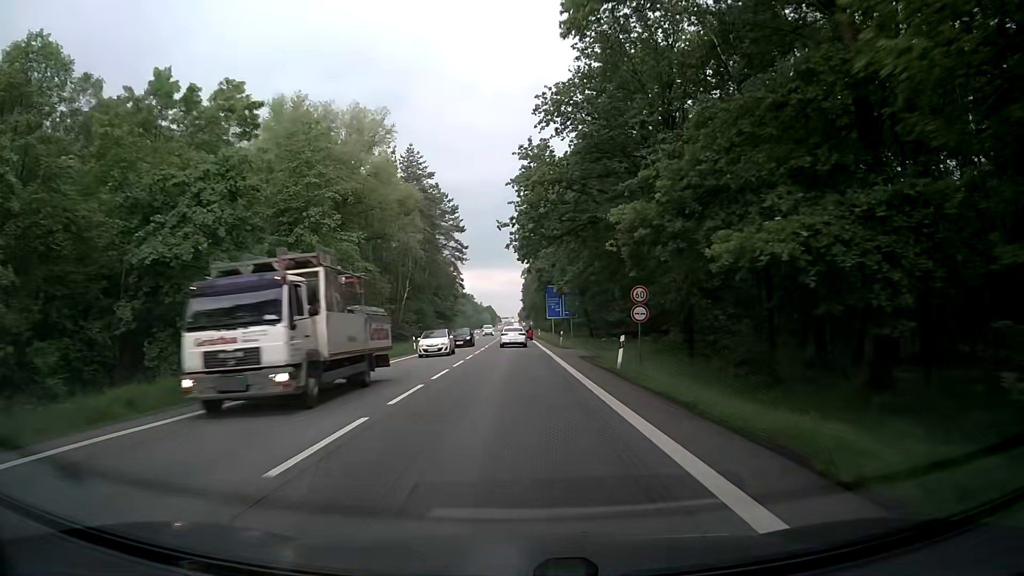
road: secondary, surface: asphalt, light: Day
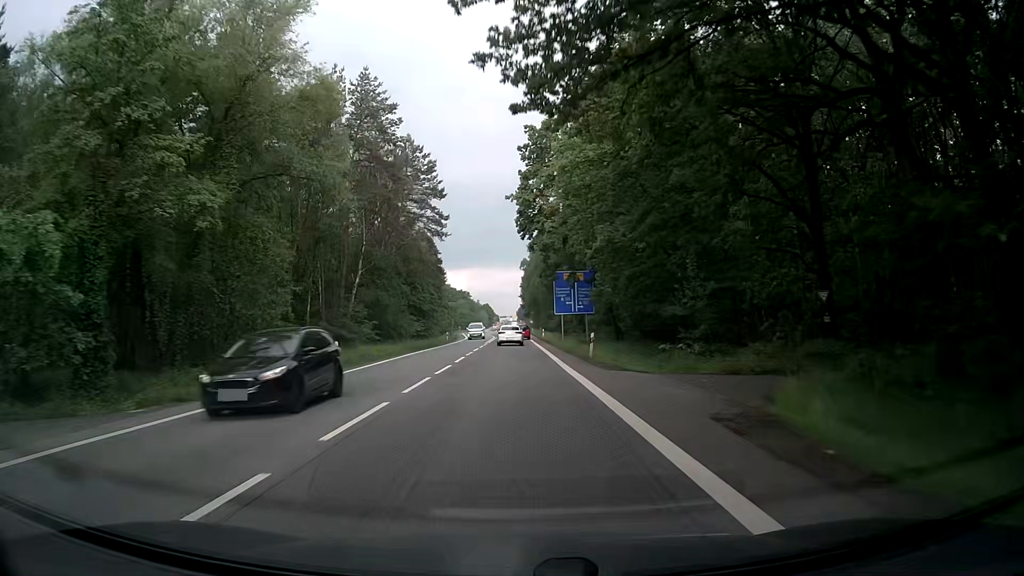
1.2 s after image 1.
(0.0, +22.2) m; 0°
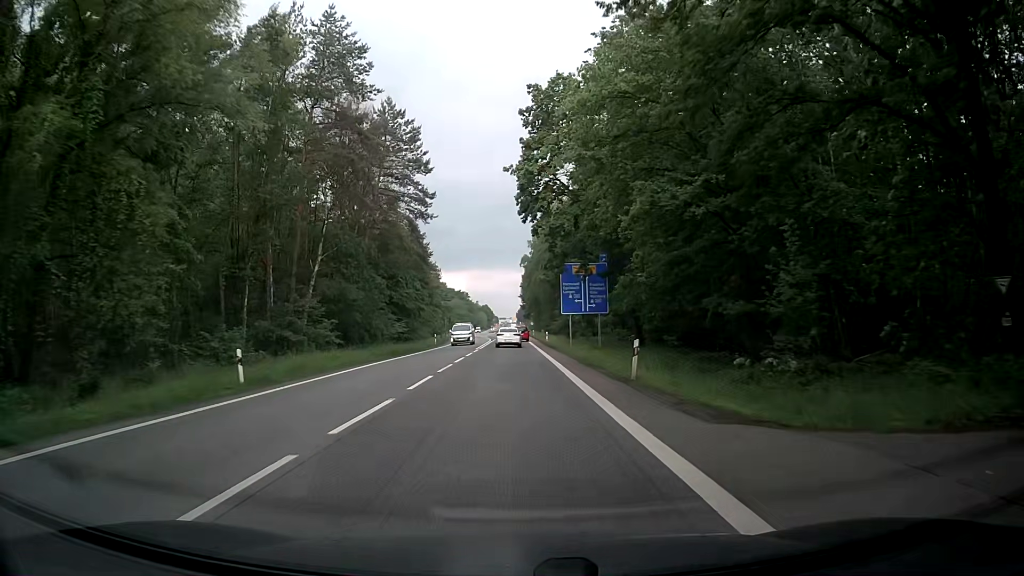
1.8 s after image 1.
(-0.1, +11.1) m; 0°
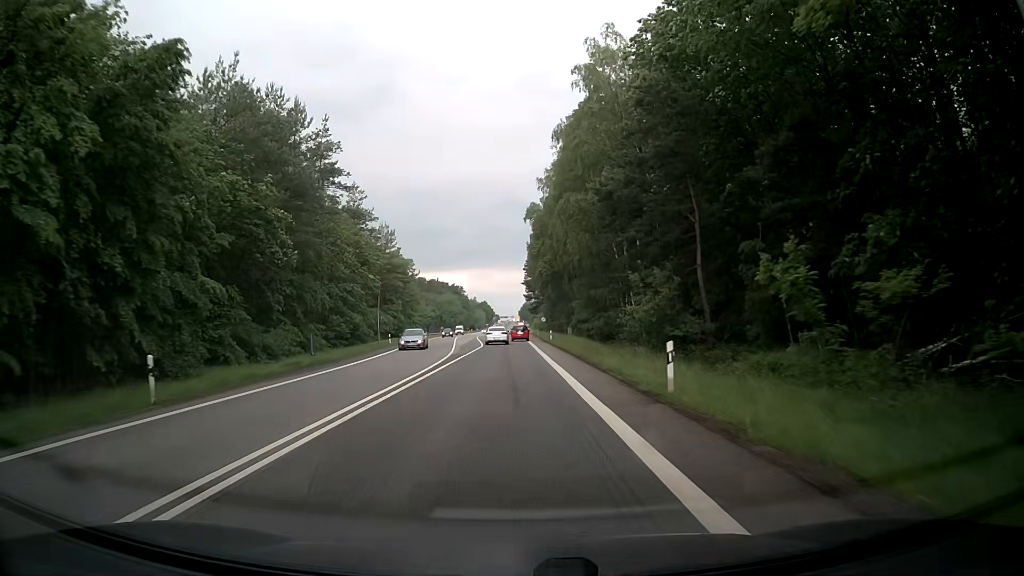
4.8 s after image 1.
(0.0, +55.5) m; 0°
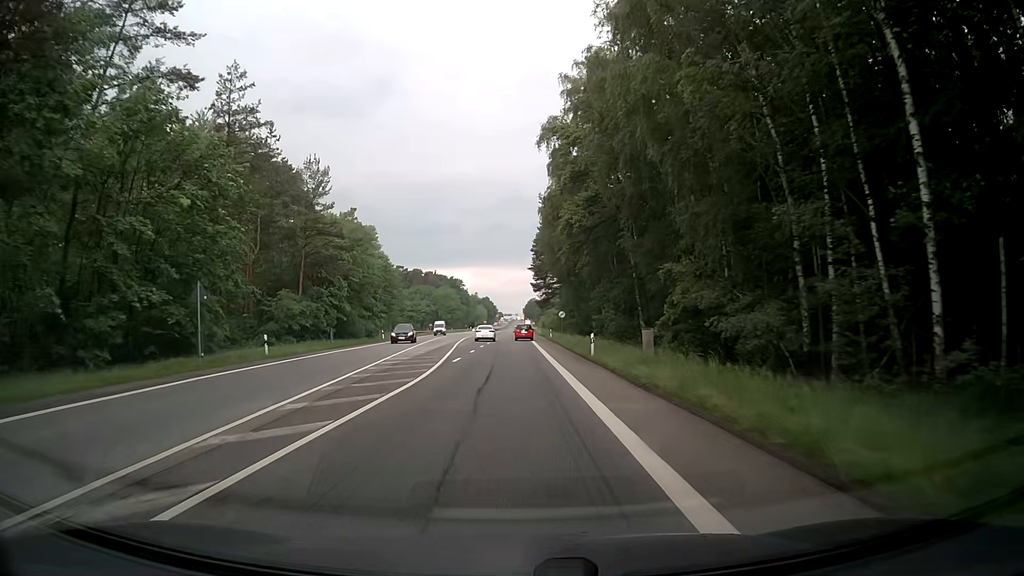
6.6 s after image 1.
(-0.2, +33.3) m; -1°
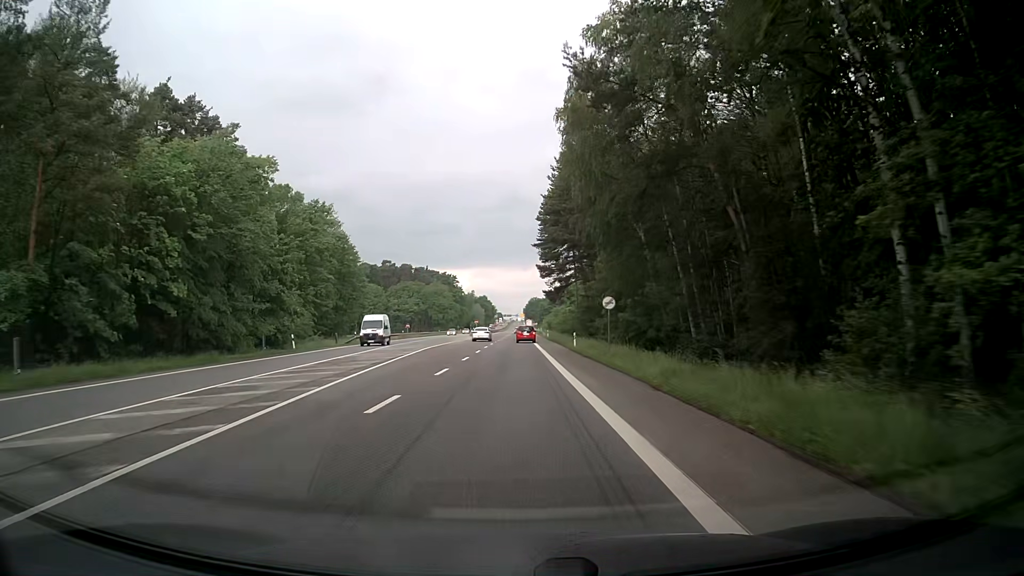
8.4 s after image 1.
(+0.1, +33.3) m; +1°
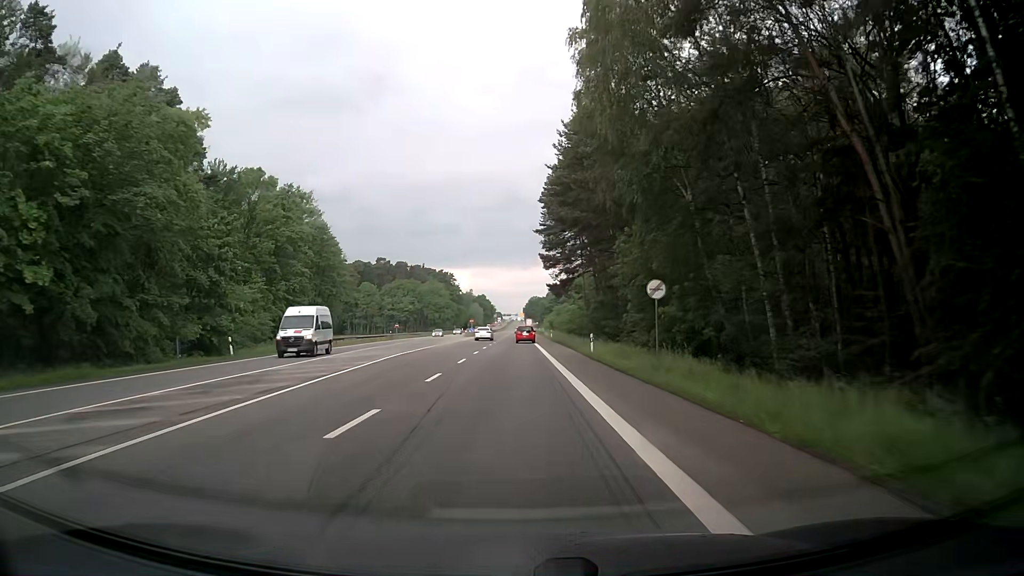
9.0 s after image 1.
(-0.2, +11.1) m; -1°
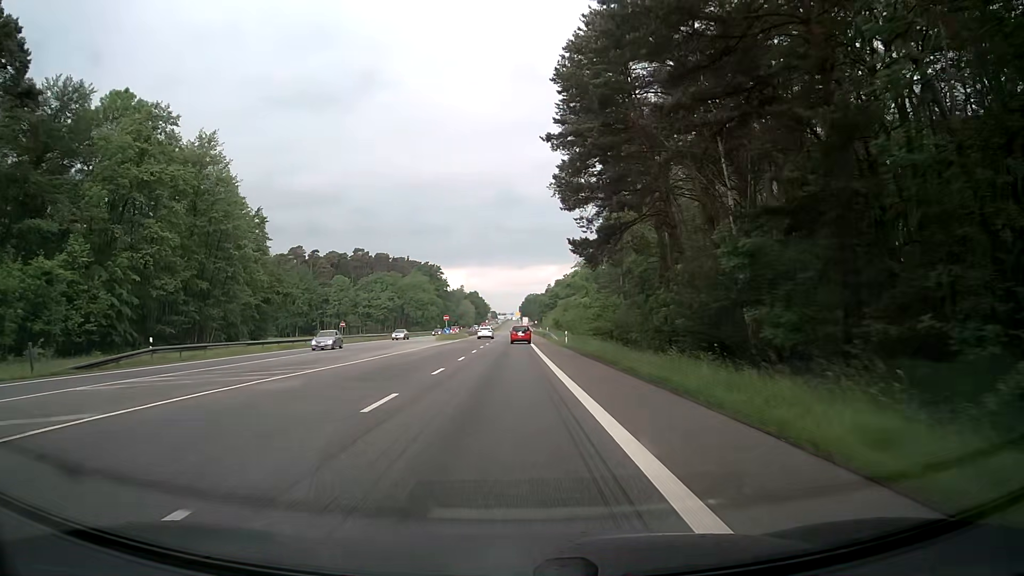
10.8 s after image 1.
(-0.1, +33.3) m; -1°
(0, +10) (0, +20) (0, +30) (0, +40) (0, +50) (+1, +60) (+1, +70) (+1, +80) (+1, +90) (+1, +100) m
